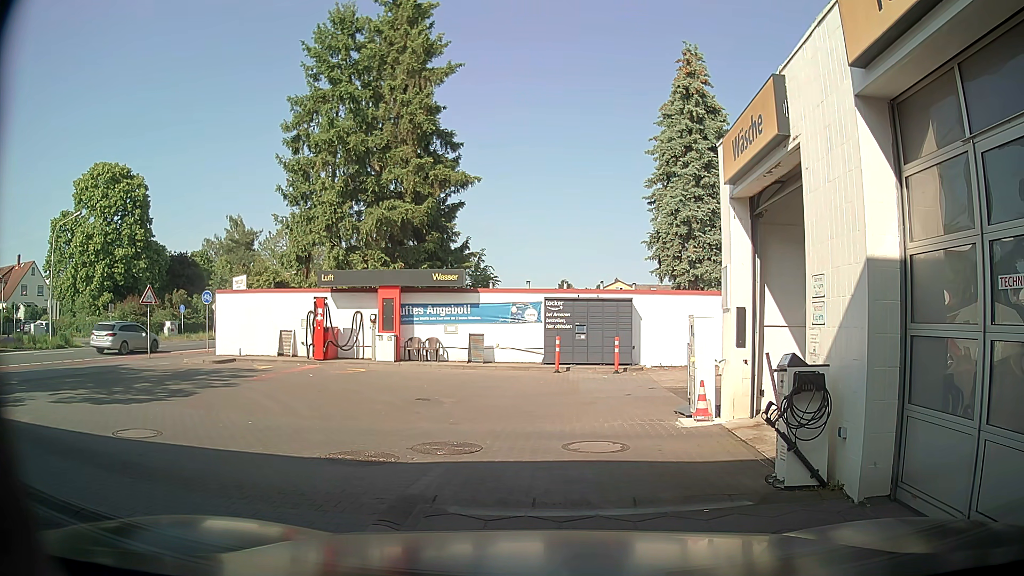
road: service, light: Day
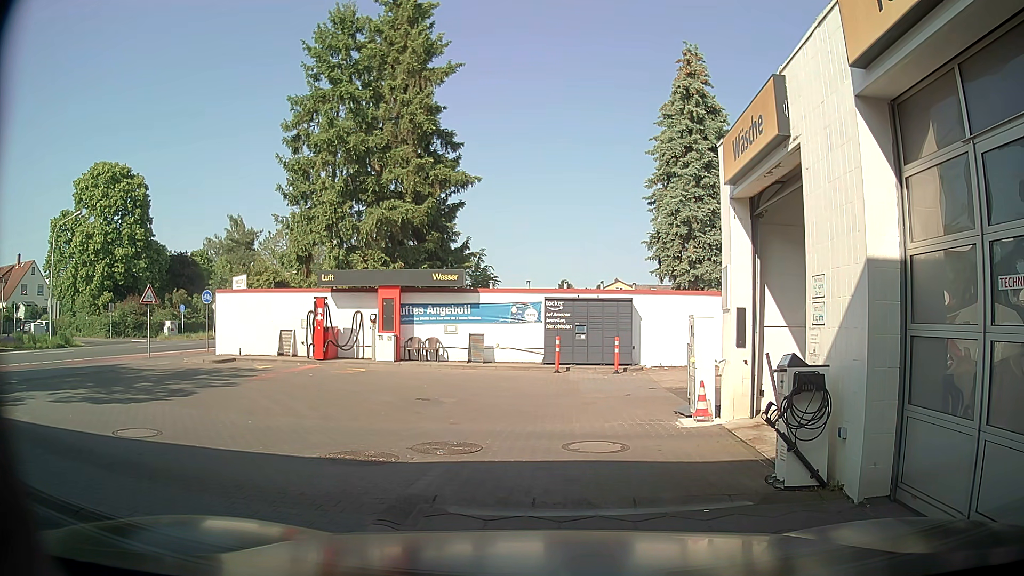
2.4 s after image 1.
(0.0, 0.0) m; 0°
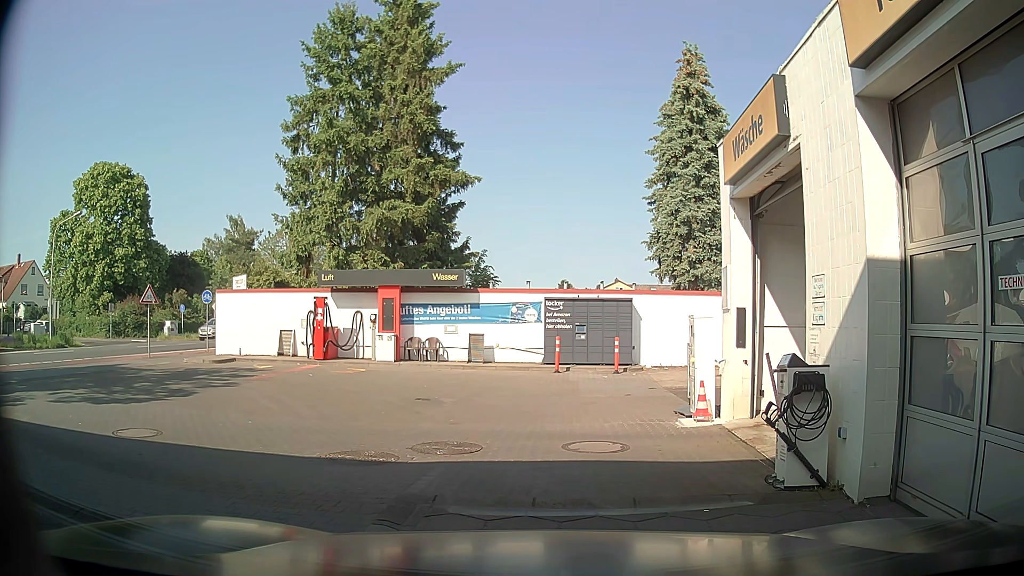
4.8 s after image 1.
(0.0, 0.0) m; 0°
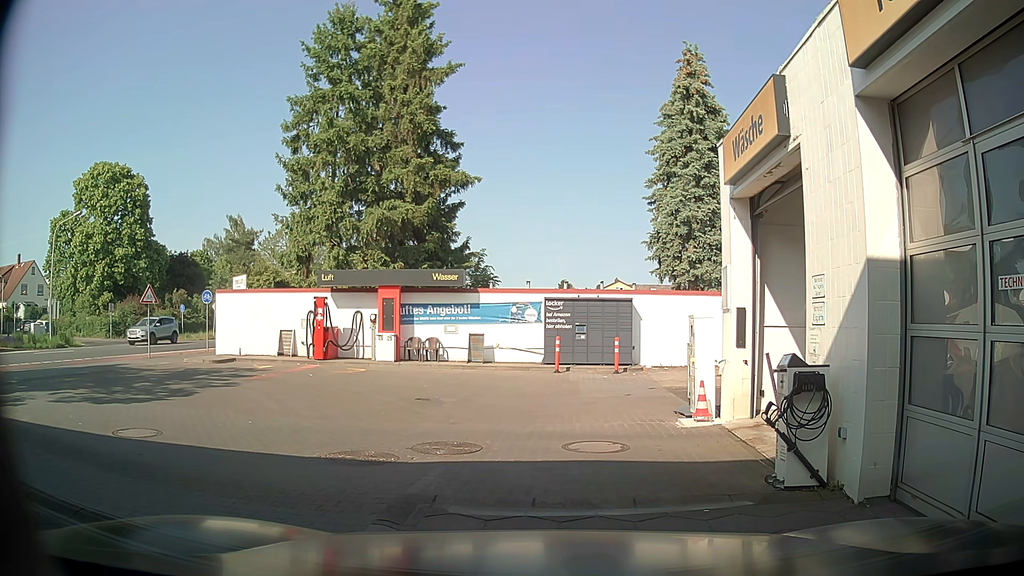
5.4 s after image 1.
(0.0, 0.0) m; 0°
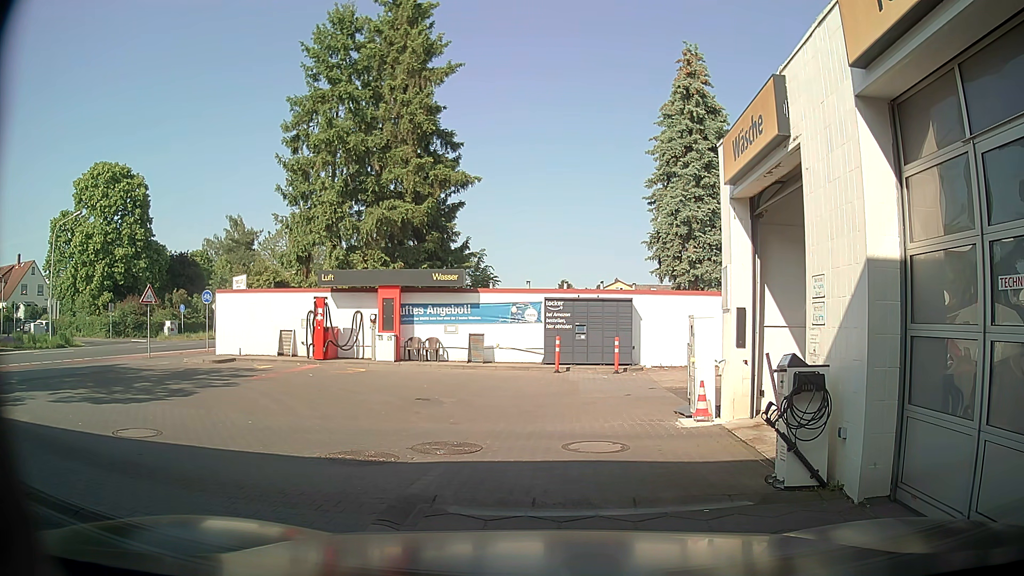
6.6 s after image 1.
(0.0, 0.0) m; 0°
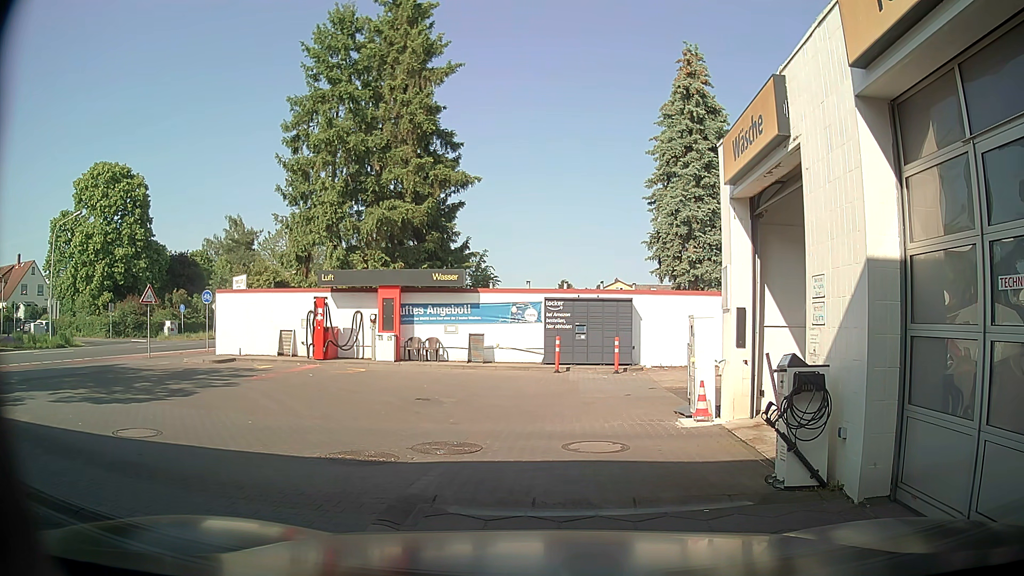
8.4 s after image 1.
(0.0, 0.0) m; 0°
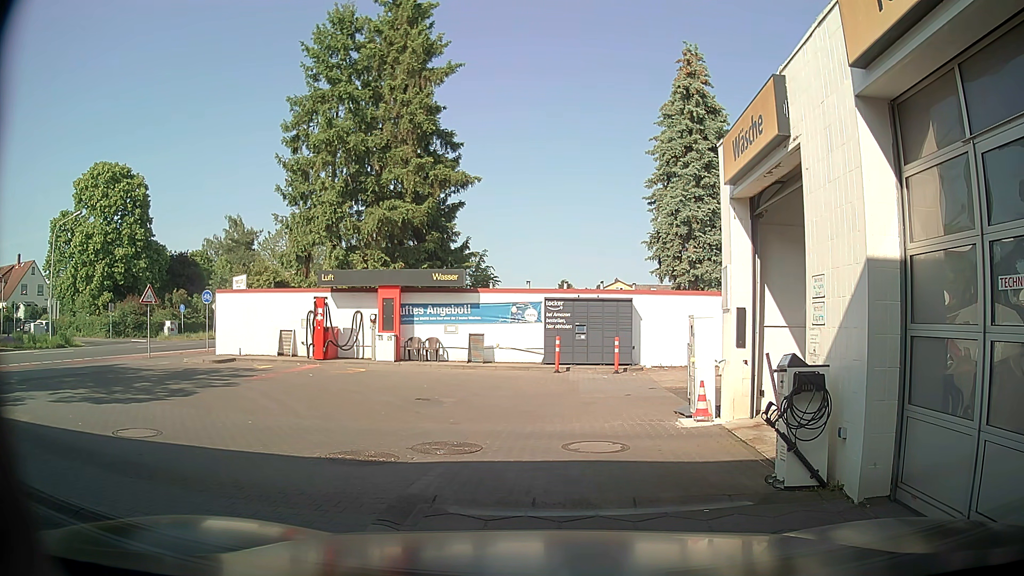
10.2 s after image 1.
(0.0, 0.0) m; 0°
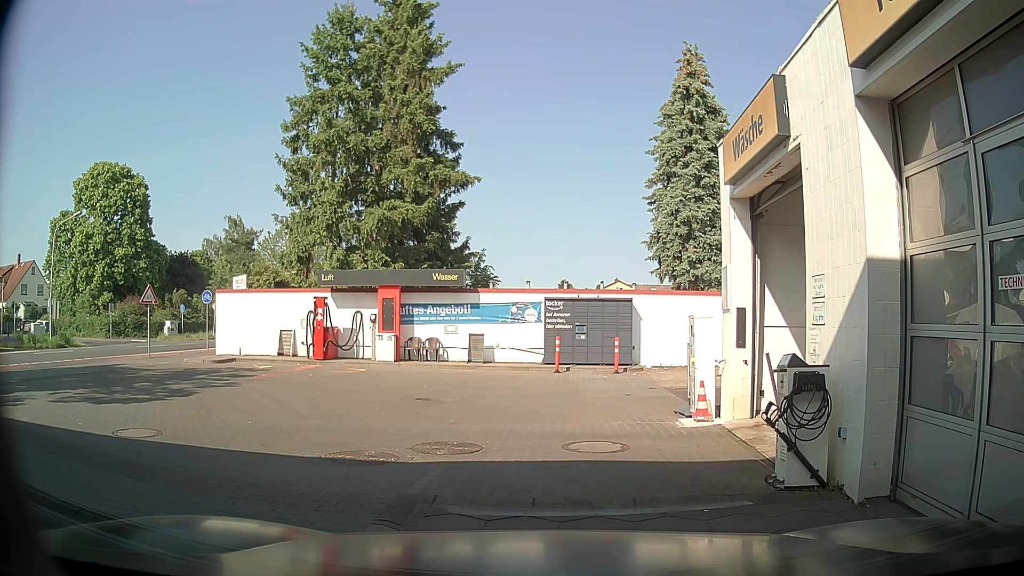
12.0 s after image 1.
(0.0, 0.0) m; 0°
